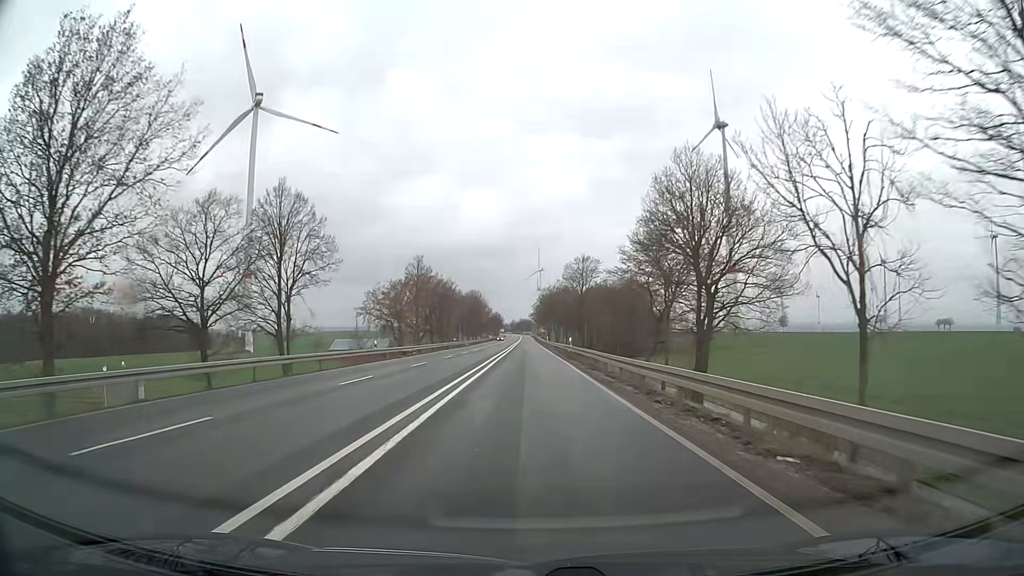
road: primary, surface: asphalt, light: Day
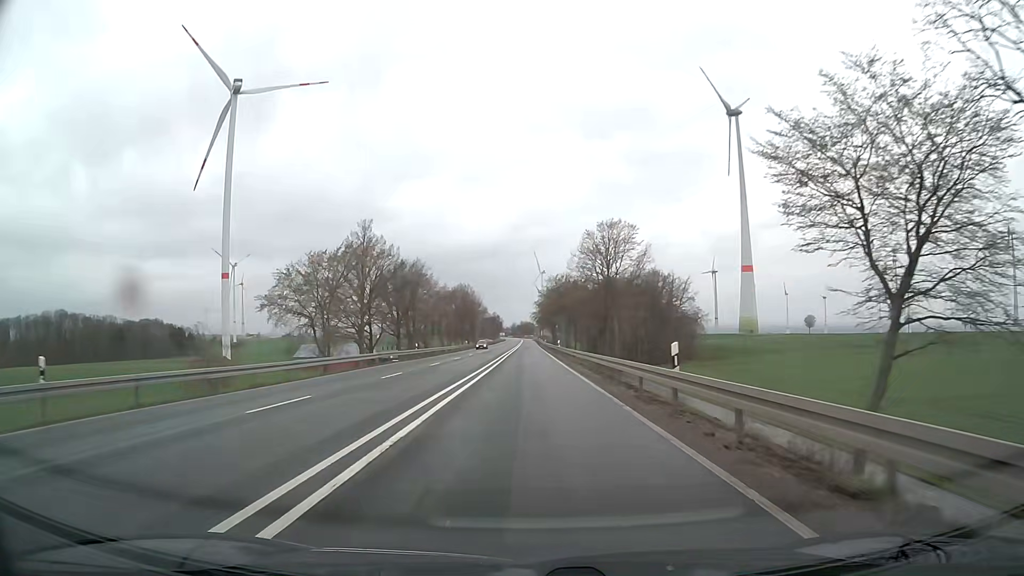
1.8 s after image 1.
(0.0, +32.2) m; 0°
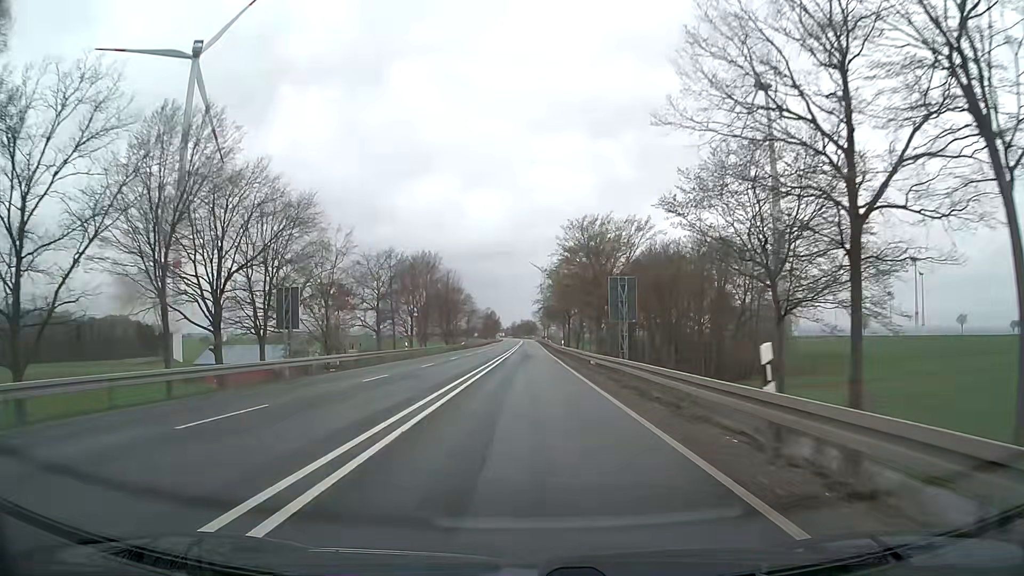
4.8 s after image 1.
(+0.1, +53.6) m; 0°
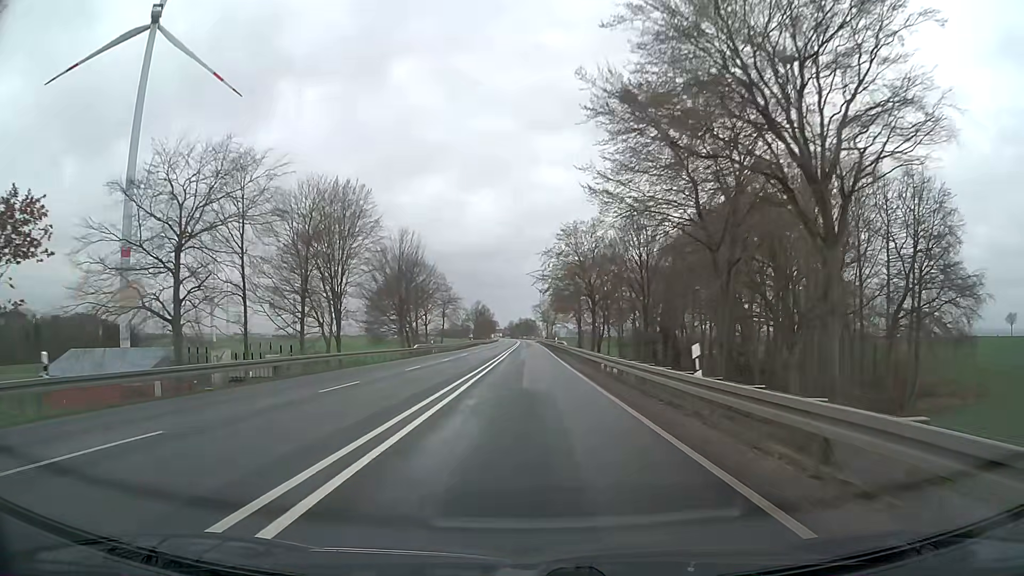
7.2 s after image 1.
(0.0, +42.9) m; 0°
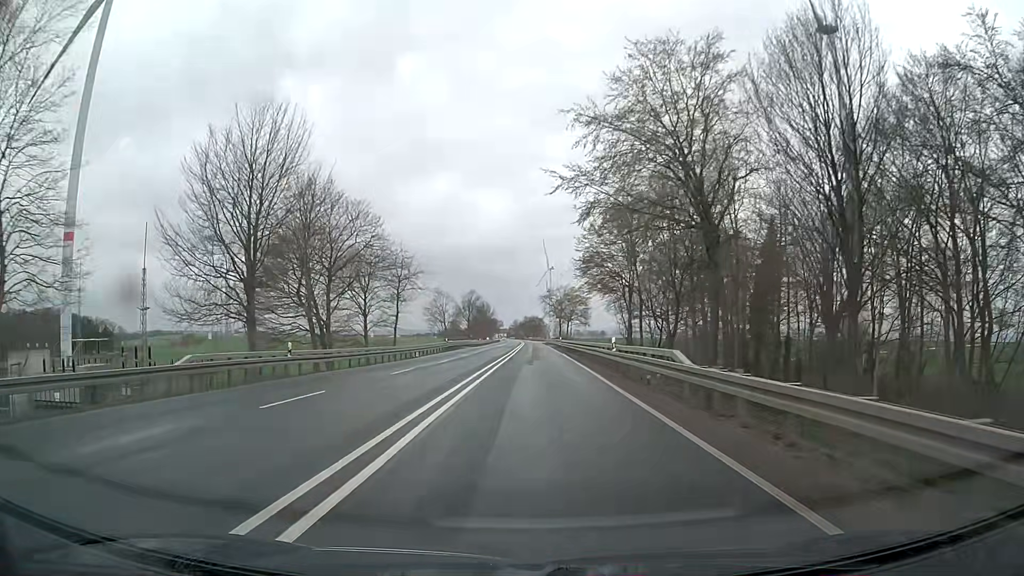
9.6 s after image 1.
(-0.2, +42.9) m; -1°
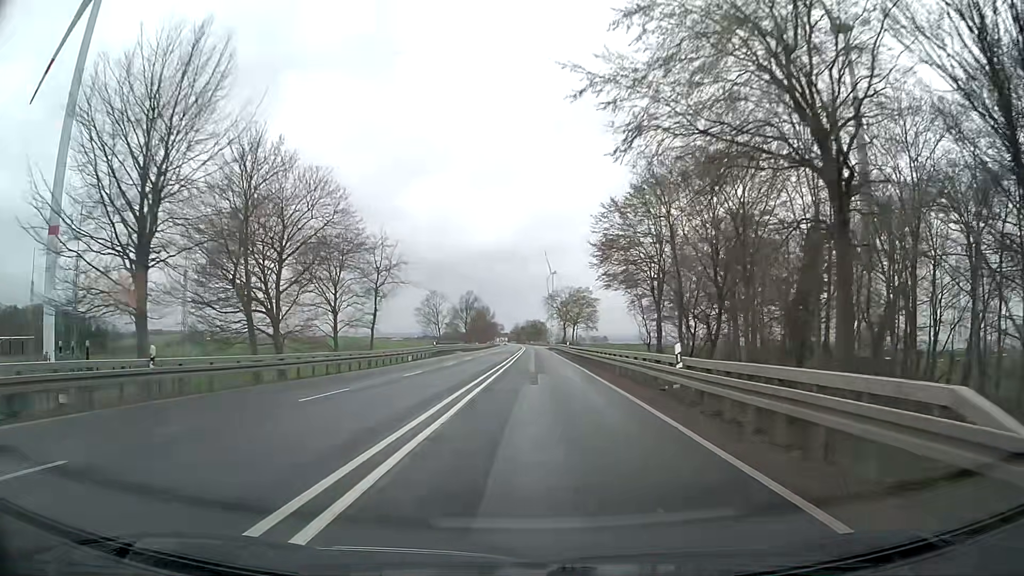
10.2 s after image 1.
(0.0, +10.7) m; -1°
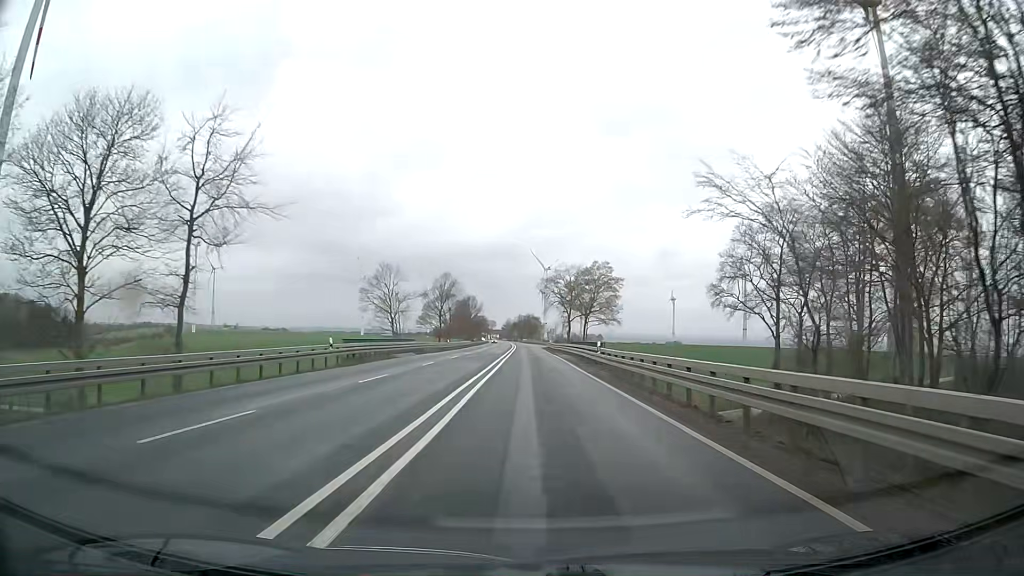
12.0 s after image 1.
(+0.4, +32.2) m; +1°
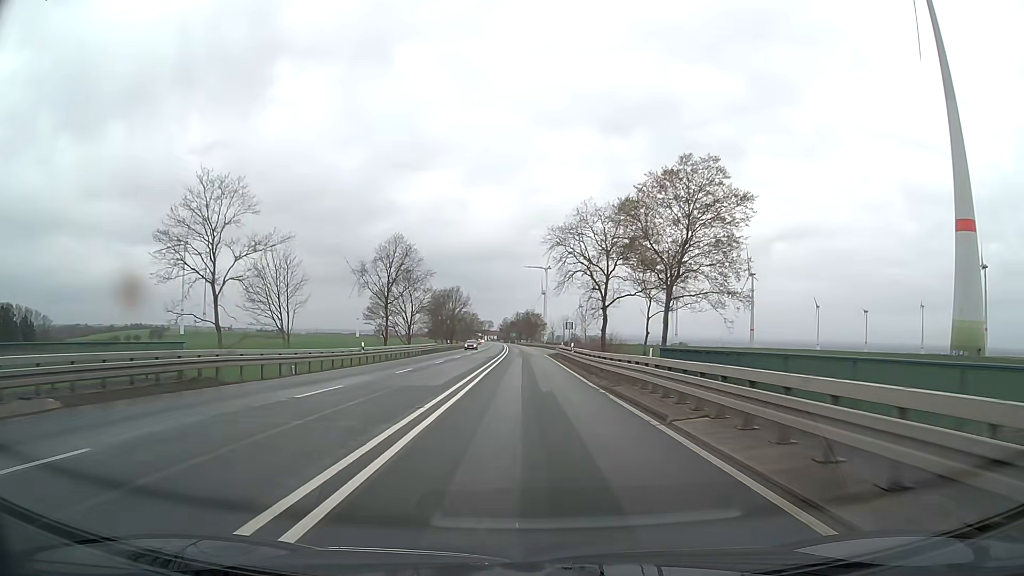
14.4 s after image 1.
(0.0, +43.1) m; 0°
(0, +10) (0, +20) (0, +30) (0, +40) (0, +50) (0, +60) (-1, +70) (-1, +80) (-1, +90) (-1, +100) m
